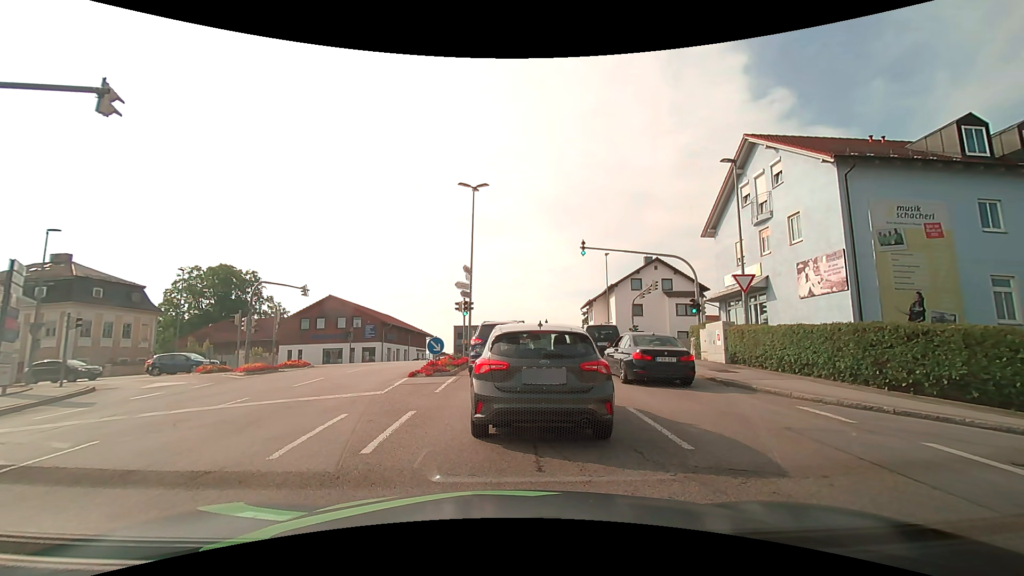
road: tertiary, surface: asphalt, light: Day
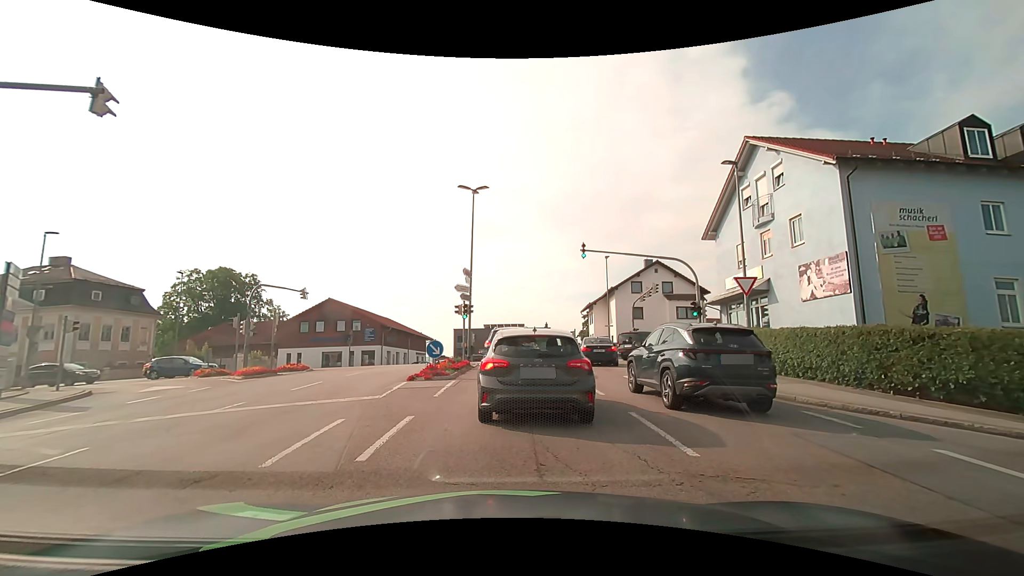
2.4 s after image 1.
(0.0, +0.2) m; 0°
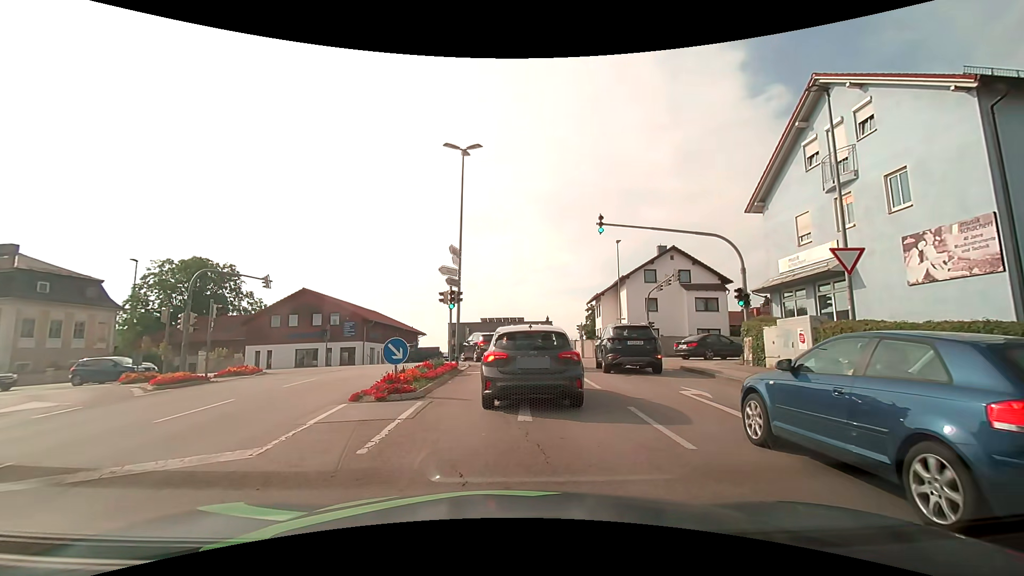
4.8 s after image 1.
(+0.2, +6.0) m; +2°
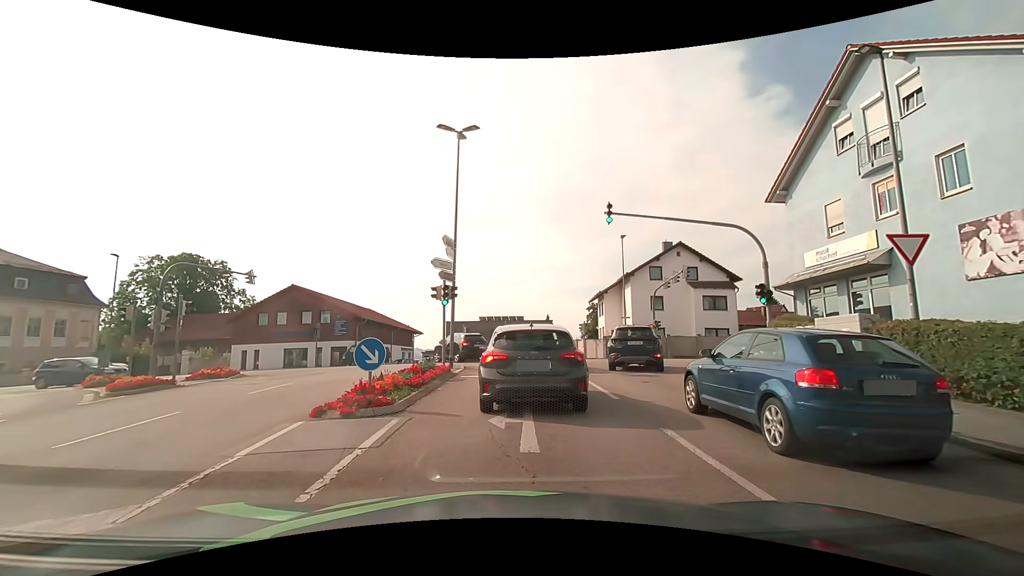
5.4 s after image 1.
(0.0, +2.0) m; +1°
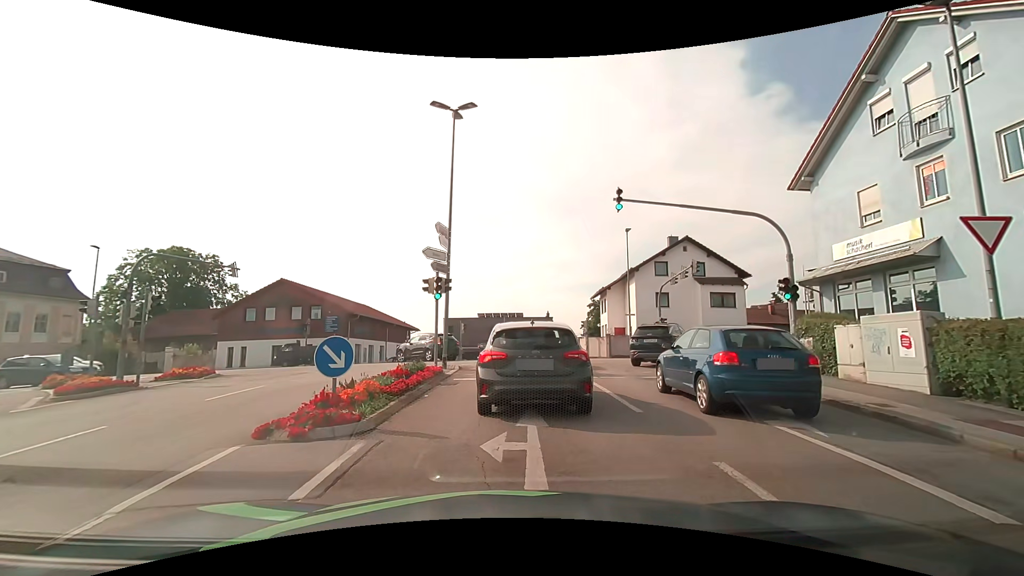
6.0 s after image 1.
(0.0, +1.8) m; -2°
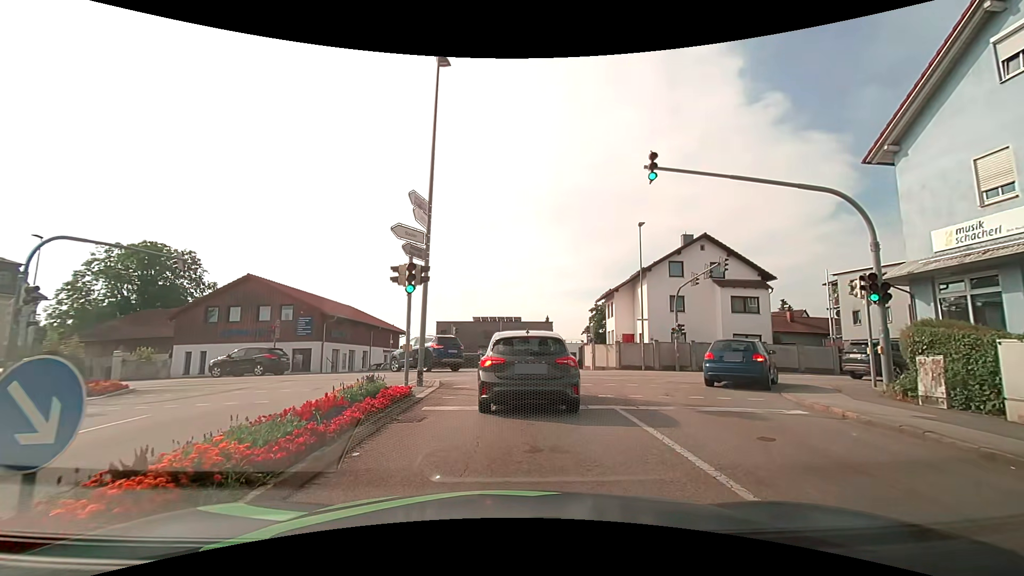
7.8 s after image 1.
(+0.1, +4.6) m; +2°
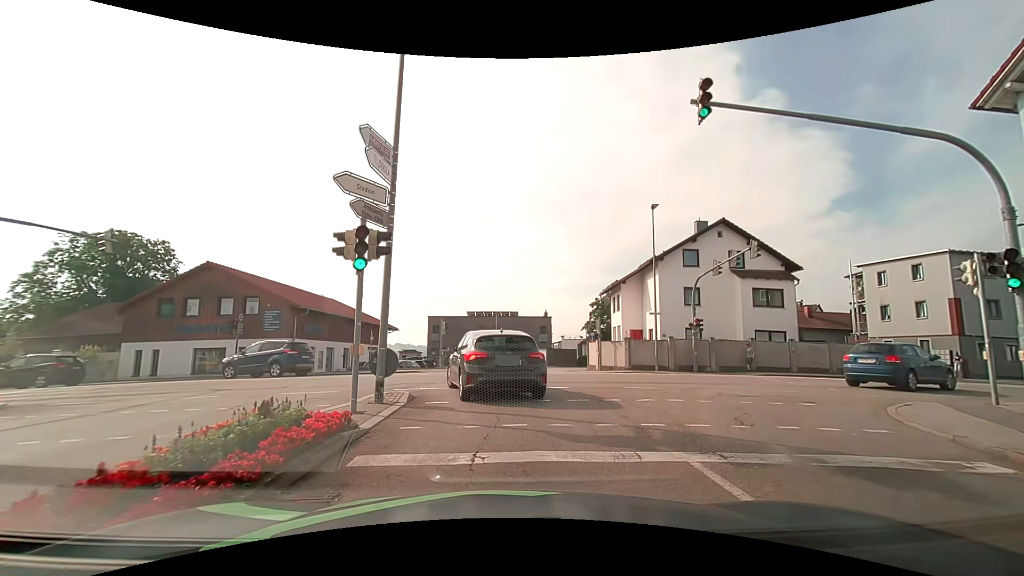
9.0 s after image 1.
(-0.1, +4.2) m; 0°
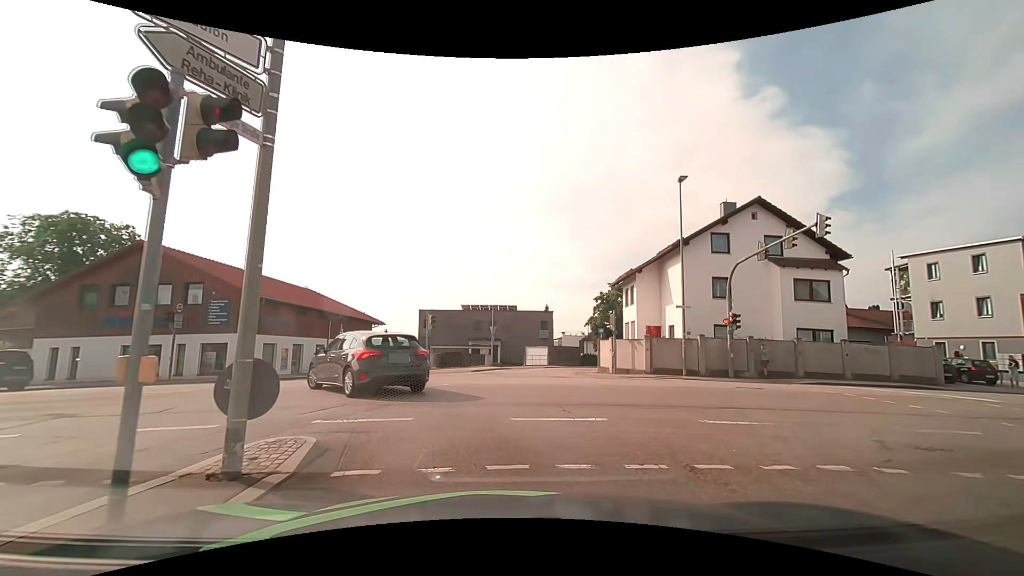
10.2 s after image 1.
(0.0, +5.4) m; 0°
